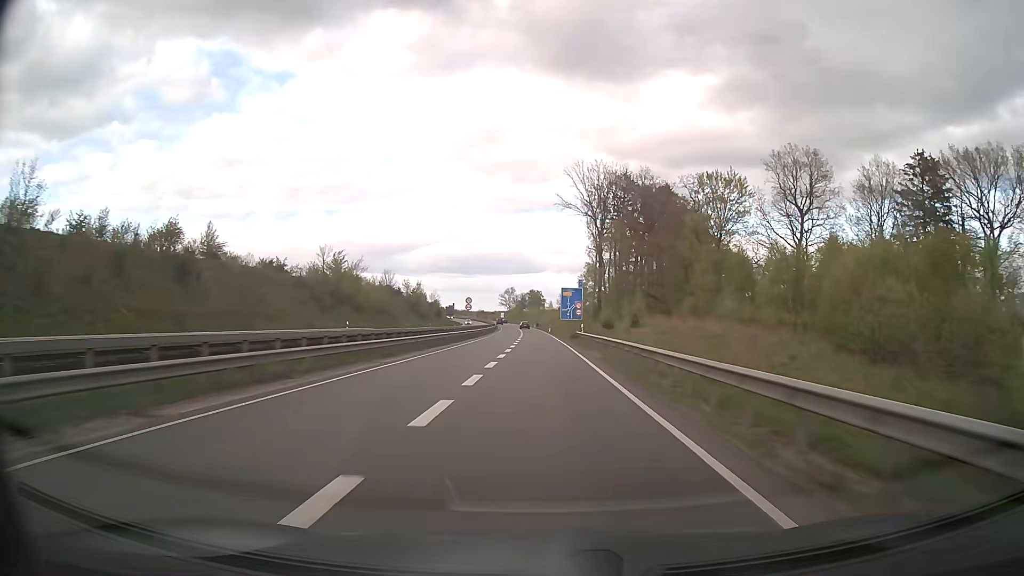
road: trunk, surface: asphalt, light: Day
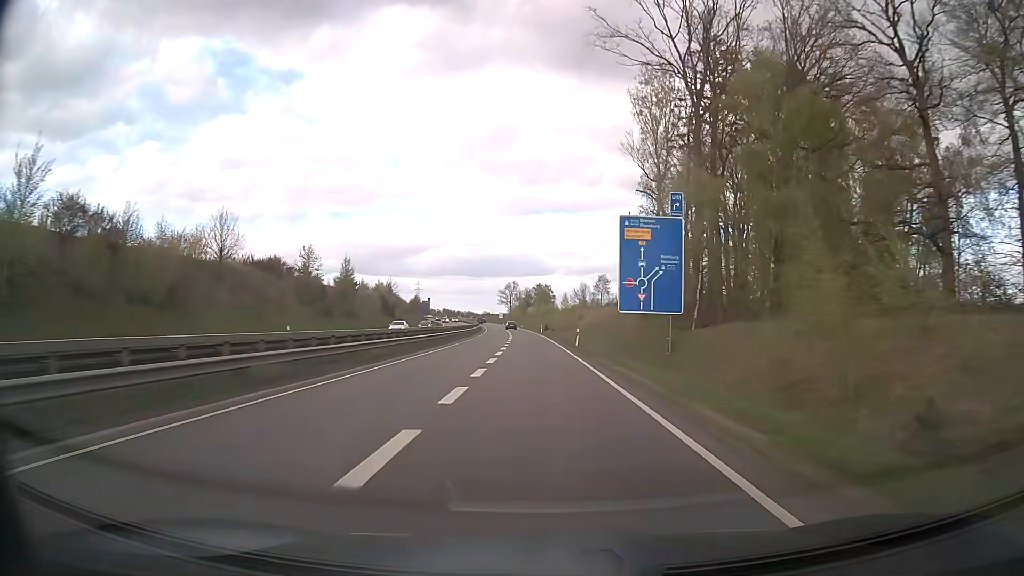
(-0.3, +63.2) m; -1°
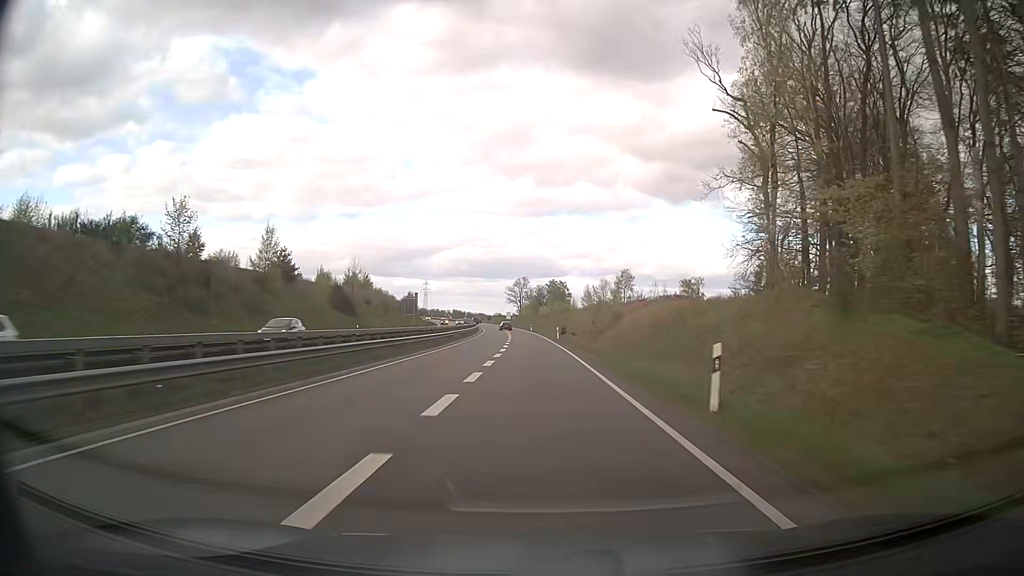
(-0.4, +31.6) m; -1°
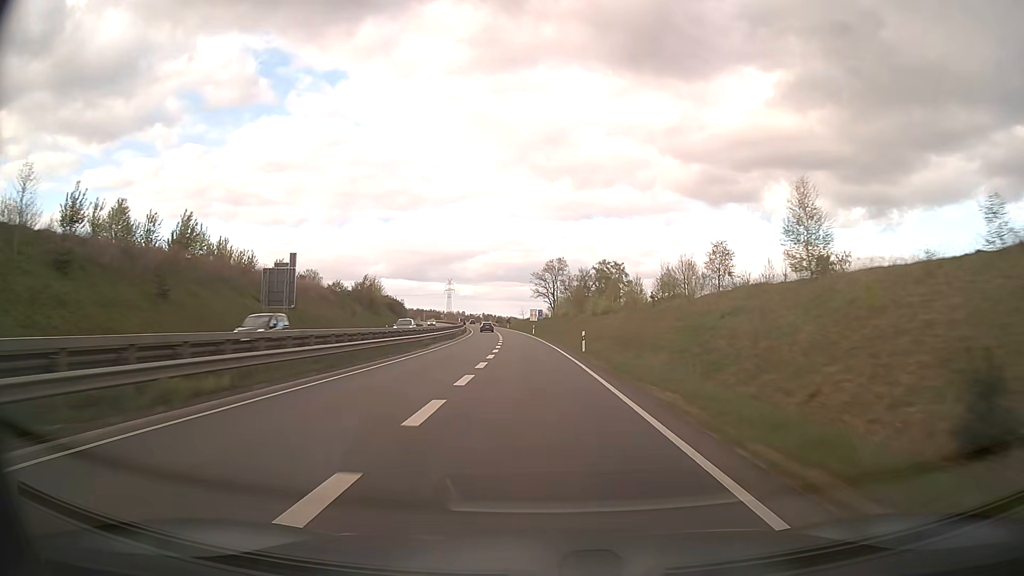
(-1.7, +78.9) m; -3°
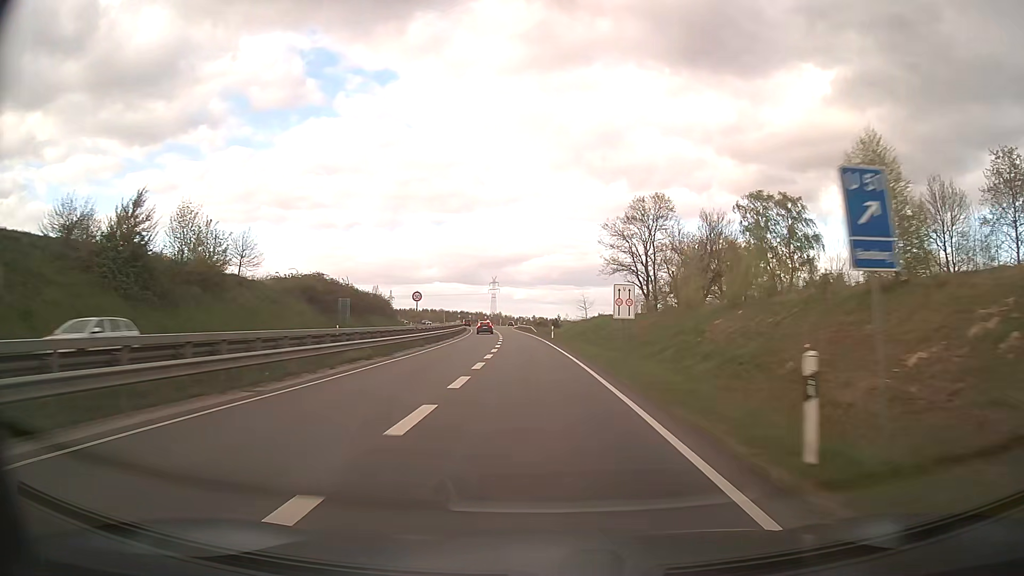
(-2.8, +78.8) m; -4°
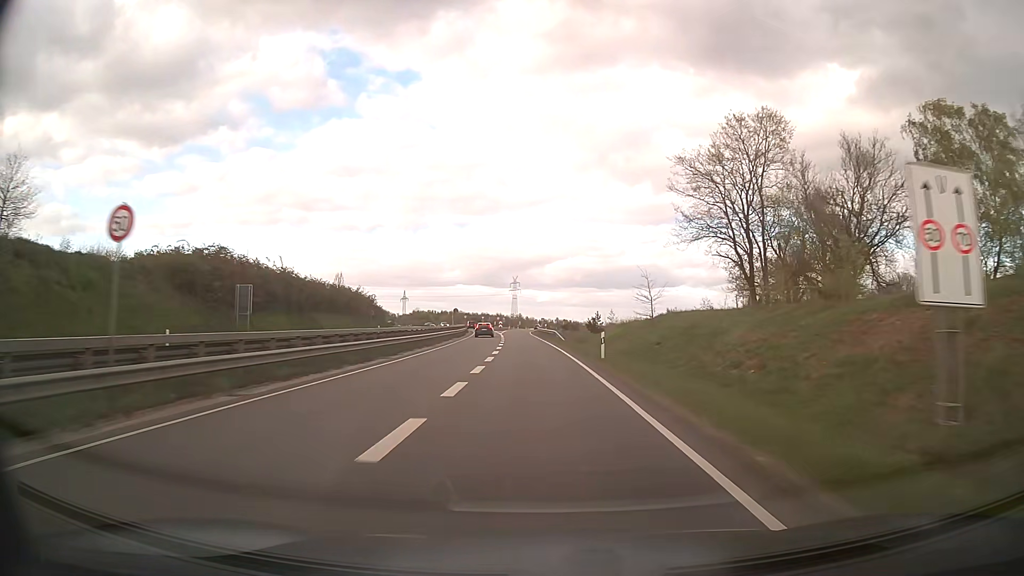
(-0.5, +31.5) m; -2°
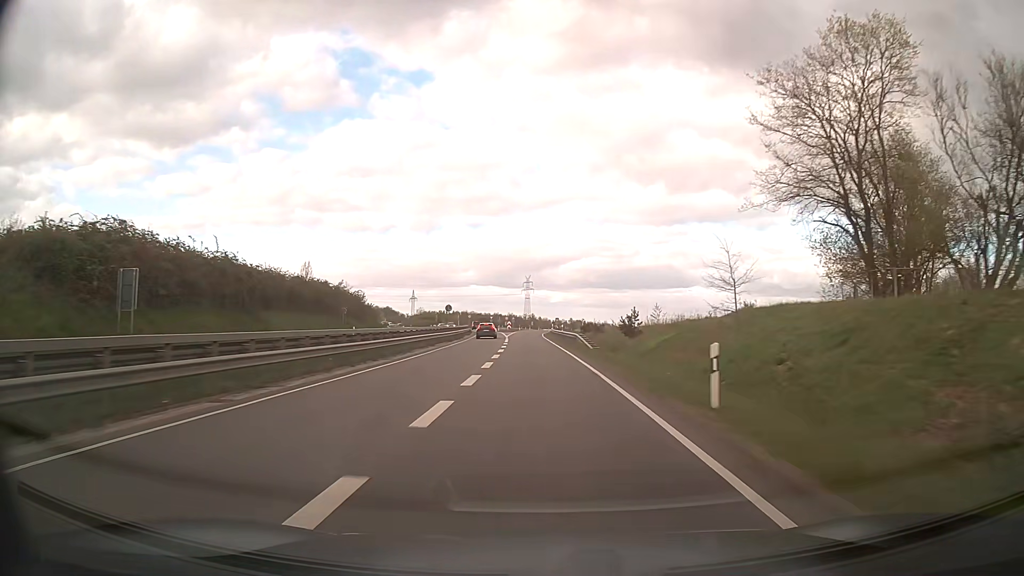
(-0.2, +15.8) m; -1°
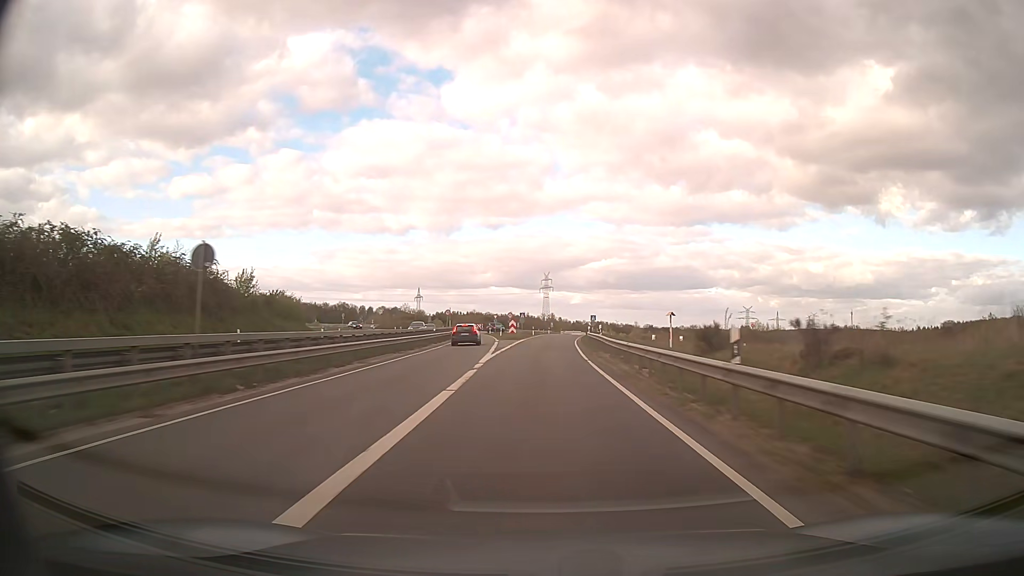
(-0.9, +47.3) m; -2°
(0, +10) (0, +20) (0, +30) (0, +40) (0, +50) (+1, +60) (+1, +70) (+2, +80) (+3, +90) (+3, +100) m
